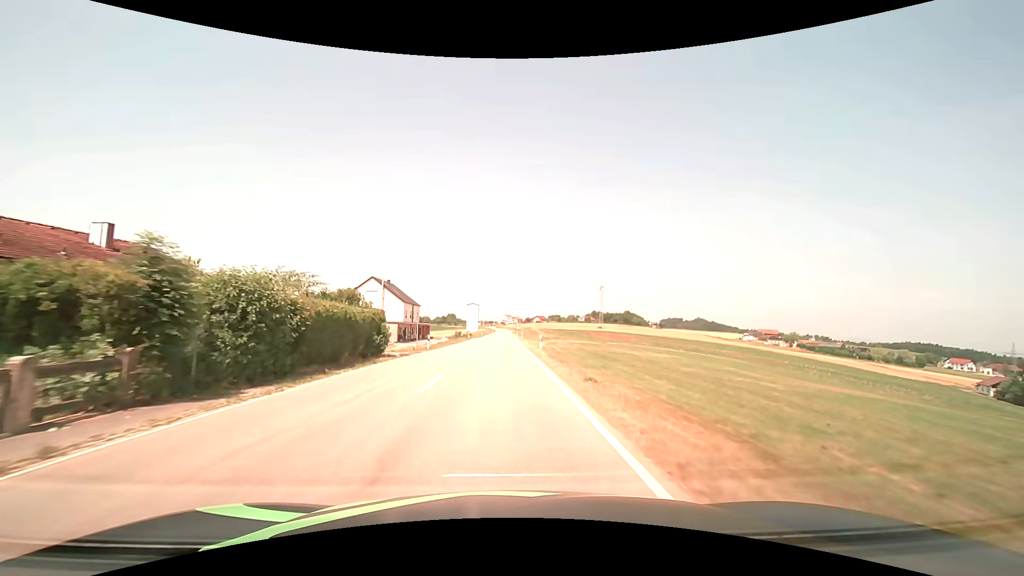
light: Day
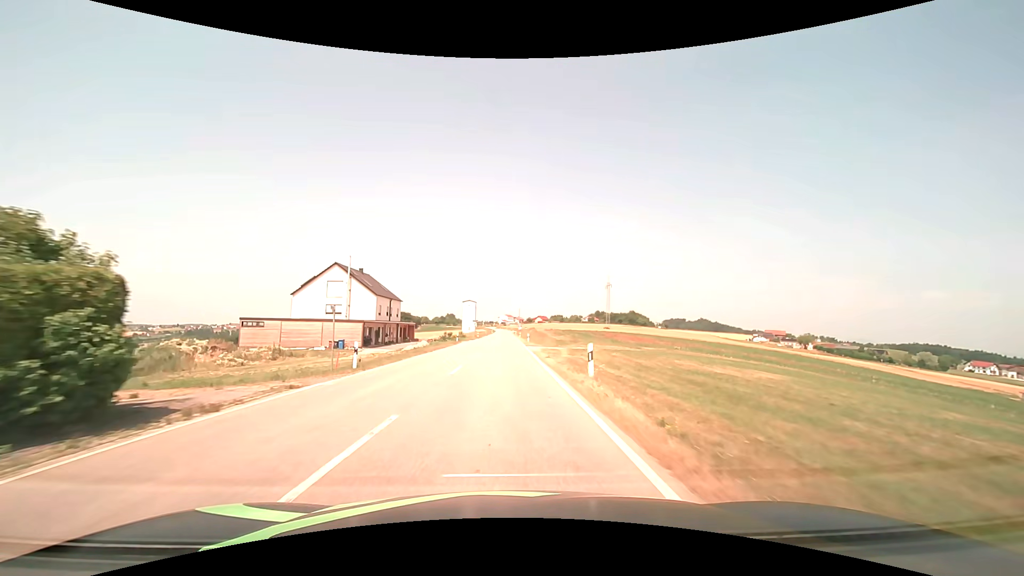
(0.0, +18.2) m; 0°
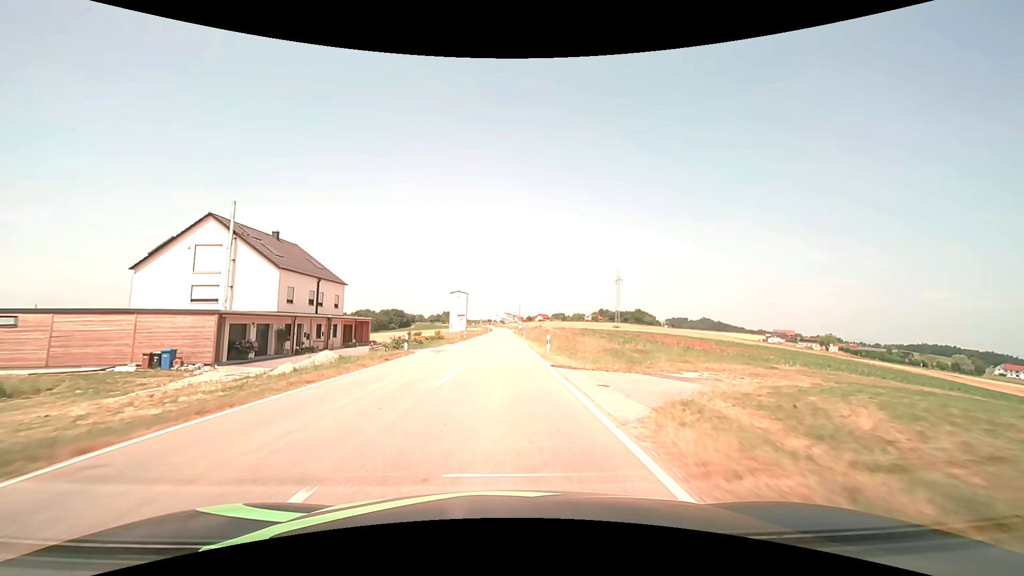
(+0.1, +27.4) m; 0°
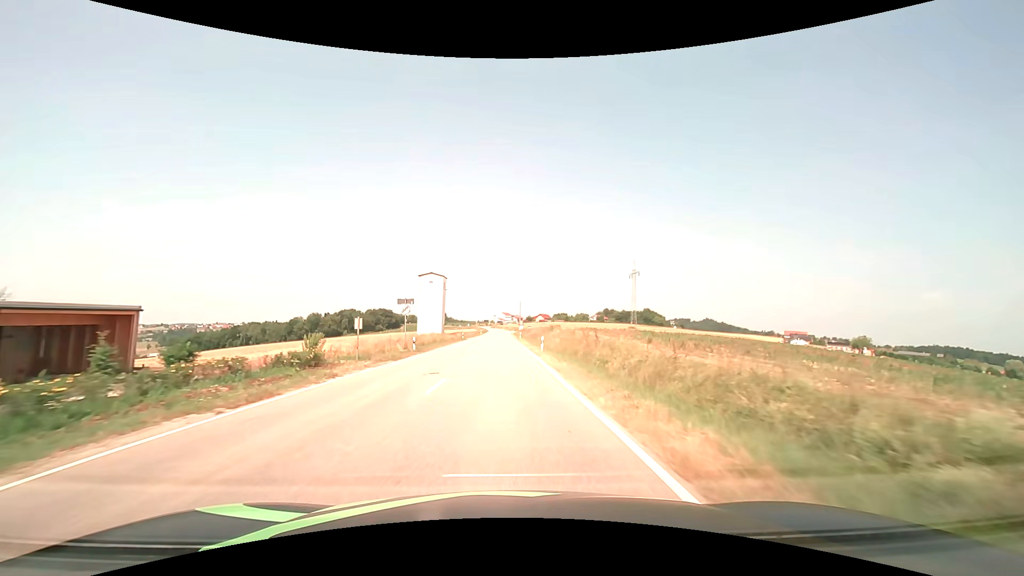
(0.0, +36.6) m; 0°
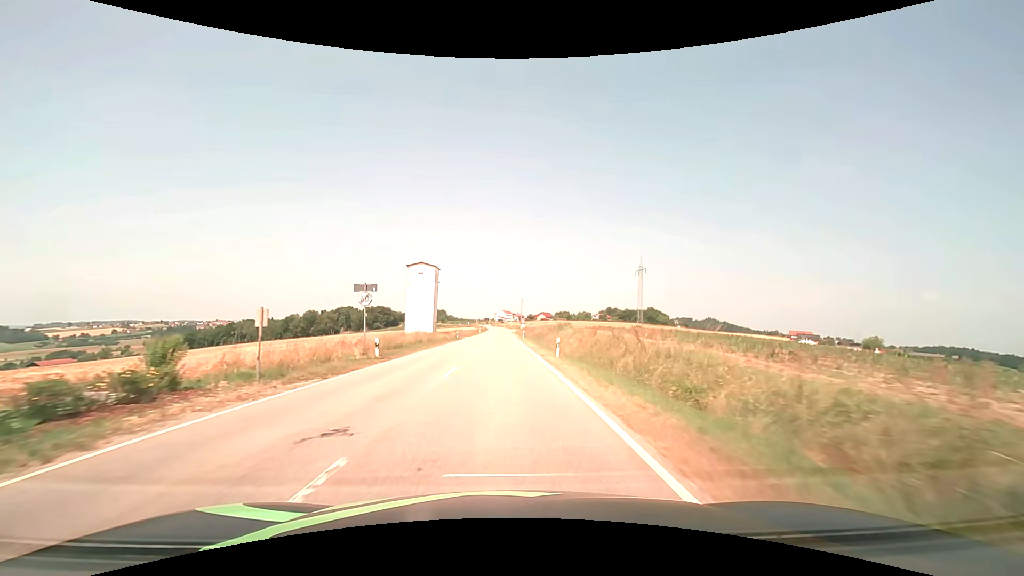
(0.0, +9.2) m; 0°
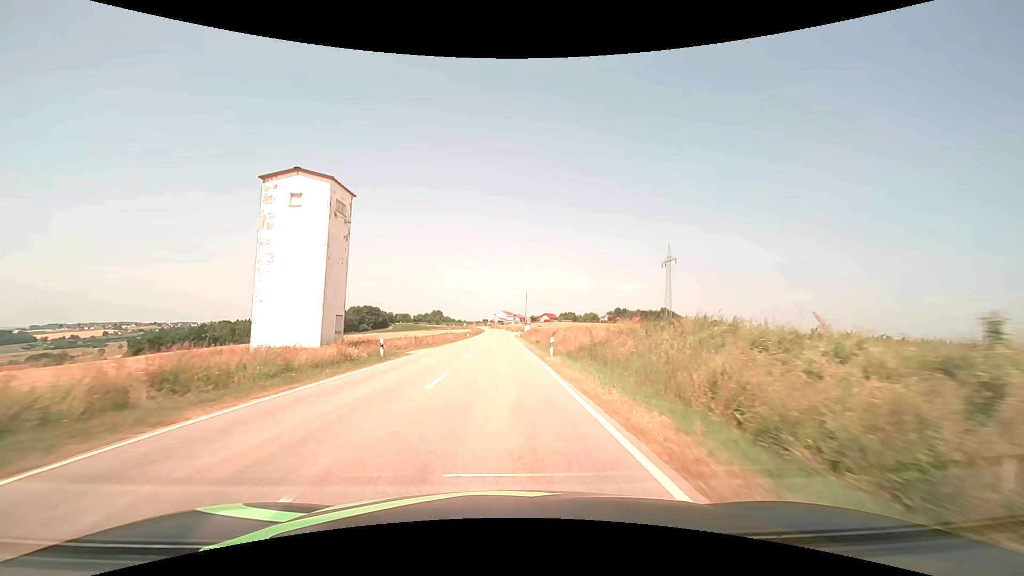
(0.0, +36.6) m; 0°
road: tertiary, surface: asphalt
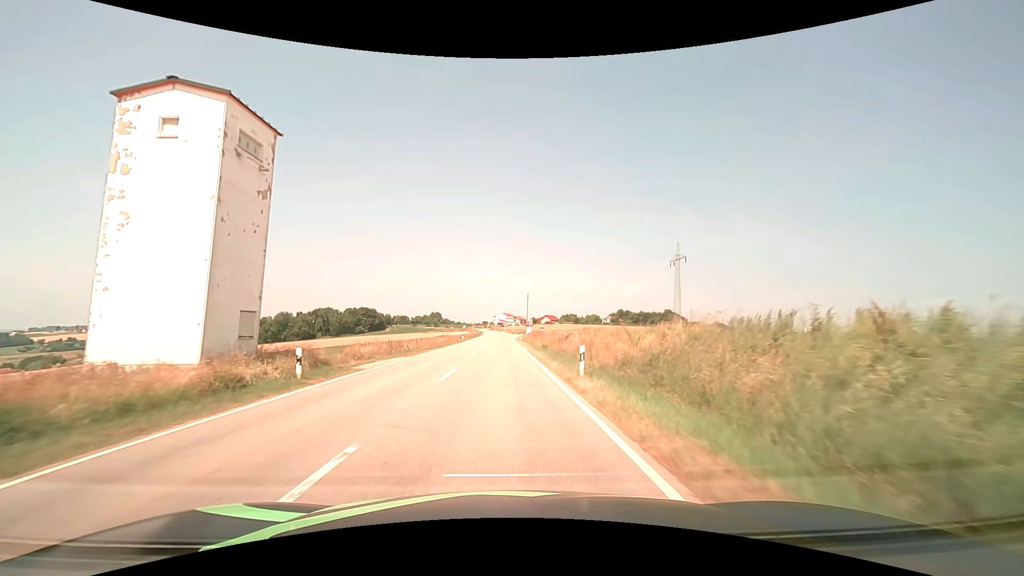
(0.0, +9.5) m; 0°
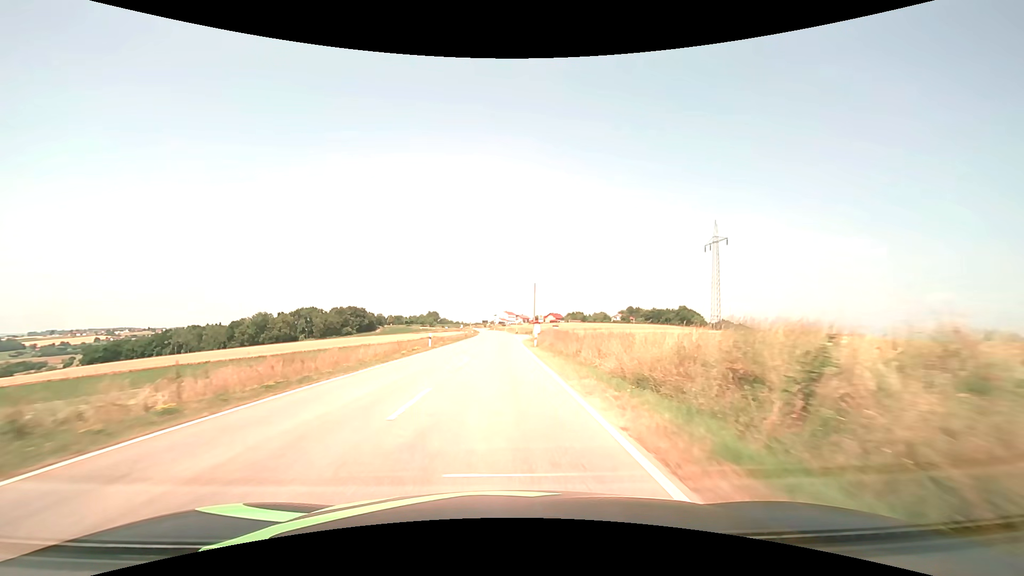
(0.0, +30.4) m; 0°
(0, +10) (0, +20) (0, +30) (0, +40) (0, +50) (0, +60) (0, +70) (0, +80) (0, +90) (-1, +100) m
